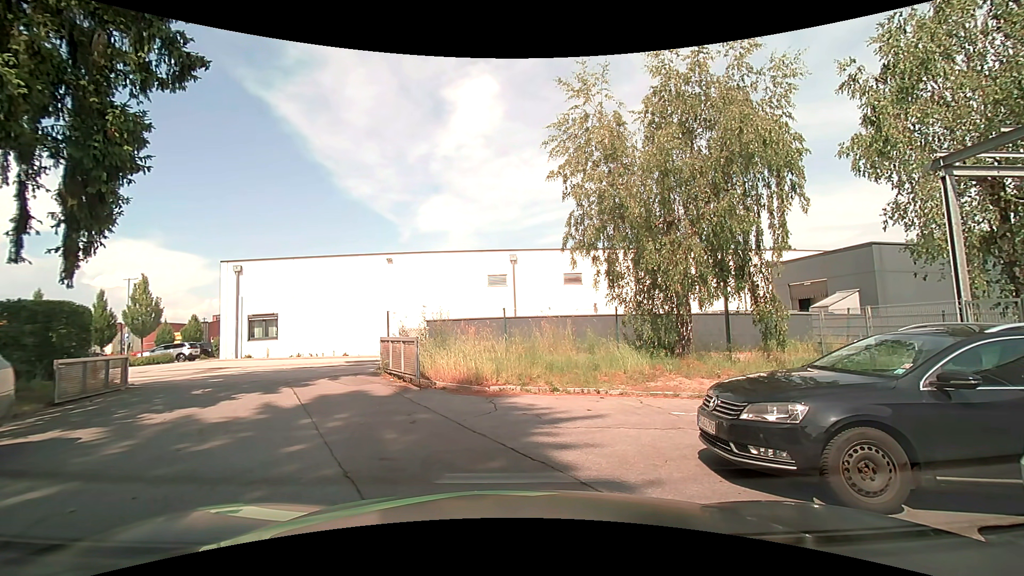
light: Day
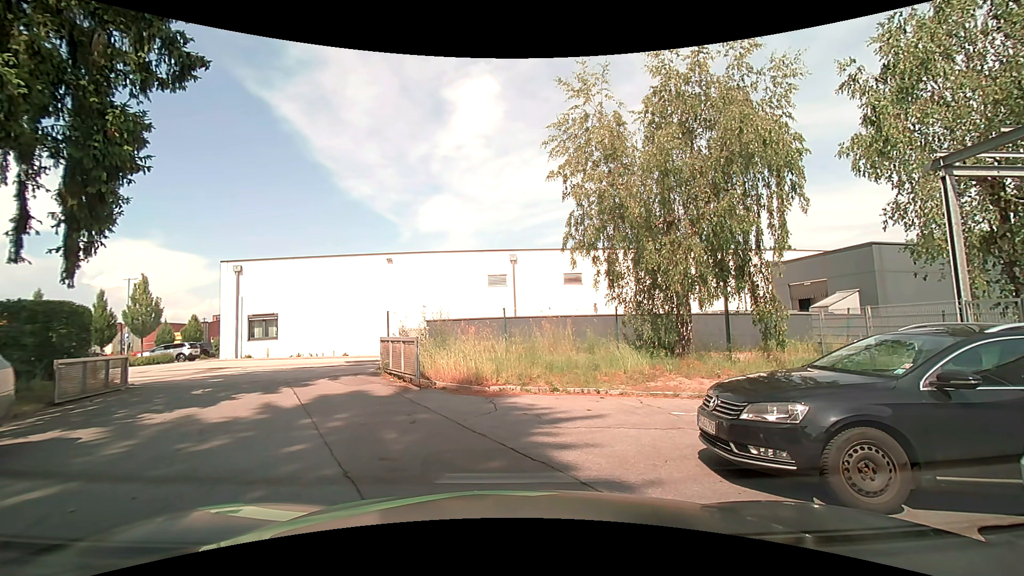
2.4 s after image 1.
(0.0, 0.0) m; 0°
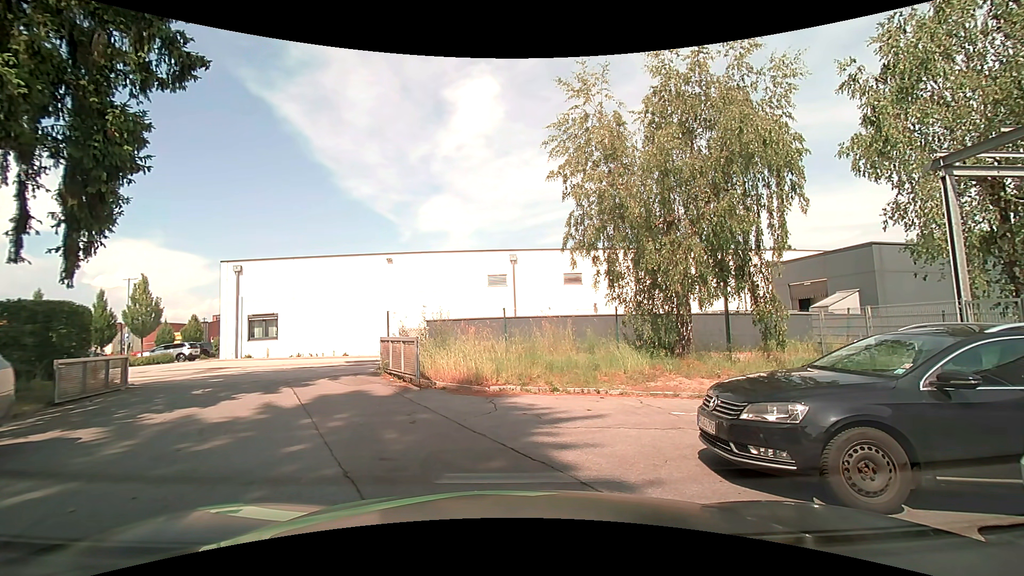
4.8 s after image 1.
(0.0, 0.0) m; 0°
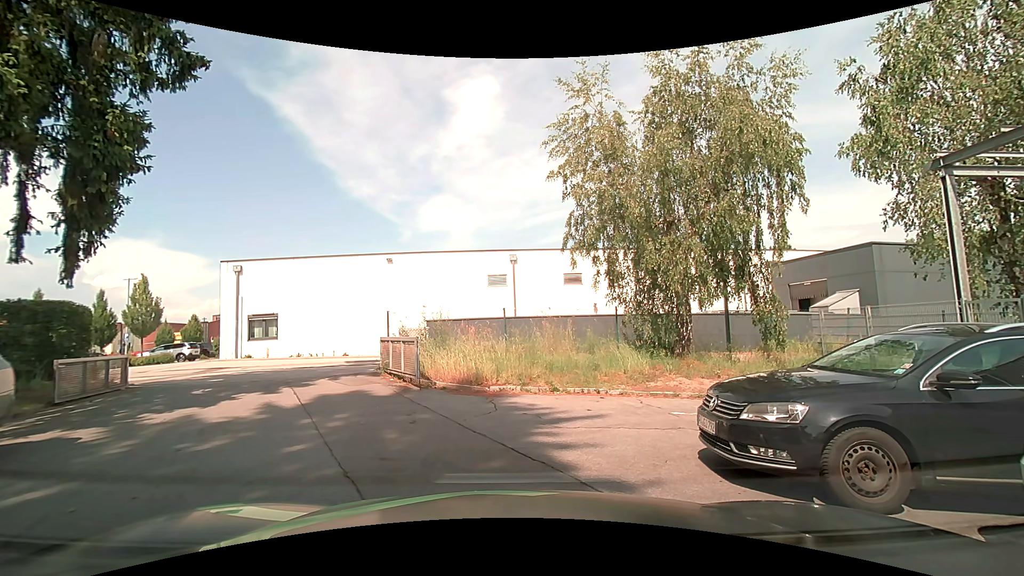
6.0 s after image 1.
(0.0, 0.0) m; 0°
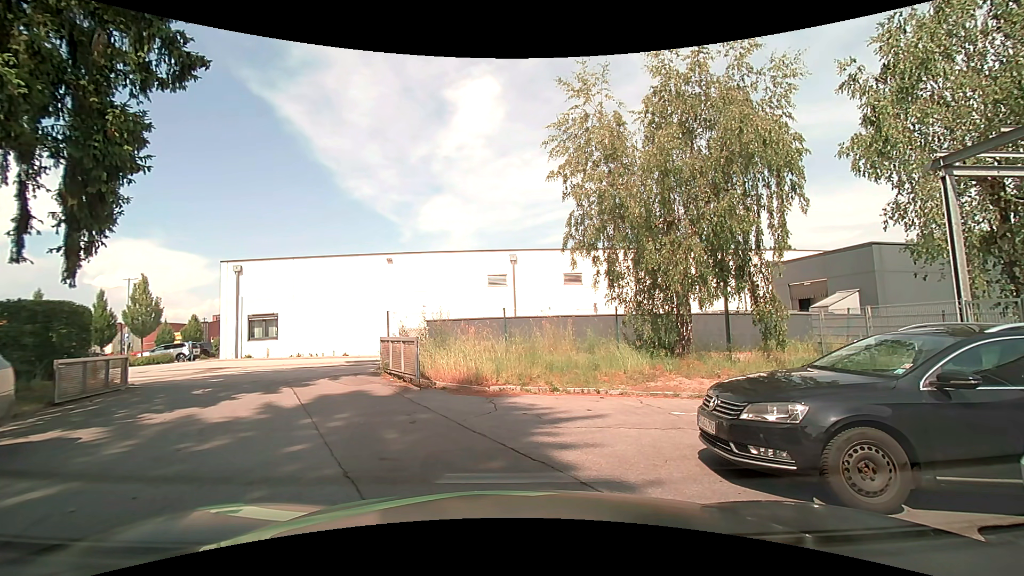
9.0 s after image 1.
(0.0, 0.0) m; 0°
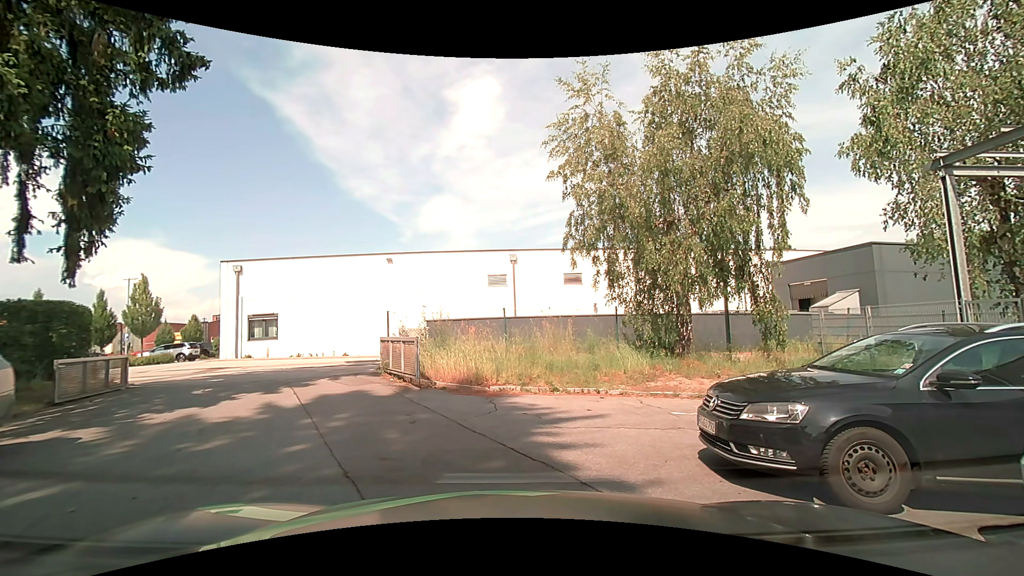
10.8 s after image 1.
(0.0, 0.0) m; 0°
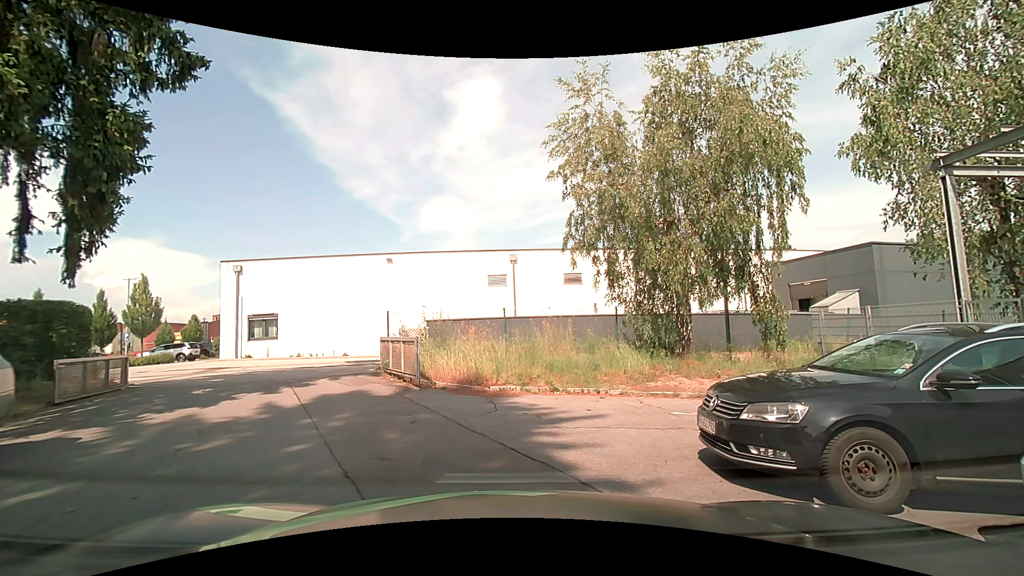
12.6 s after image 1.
(0.0, 0.0) m; 0°
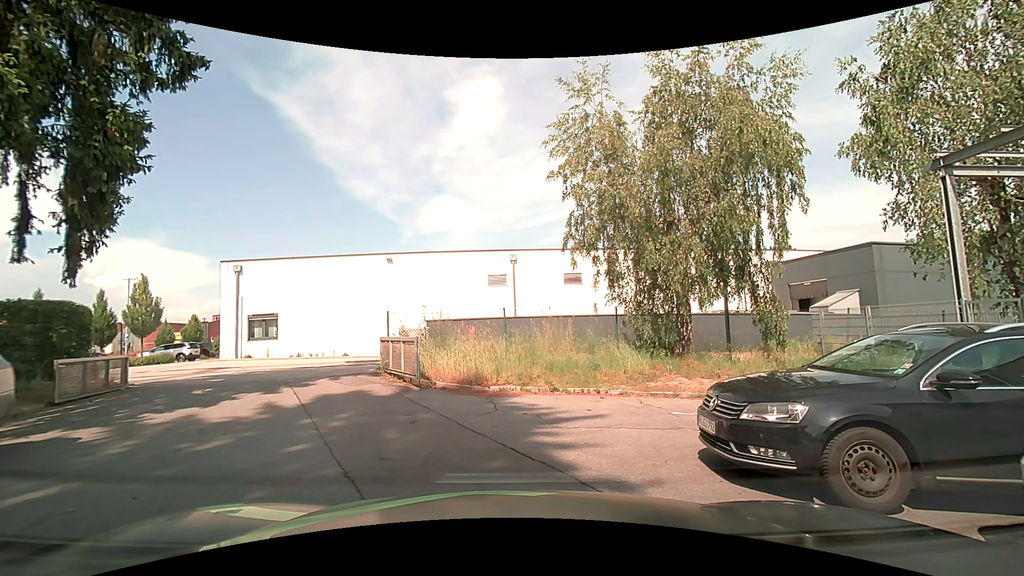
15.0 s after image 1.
(0.0, 0.0) m; 0°
